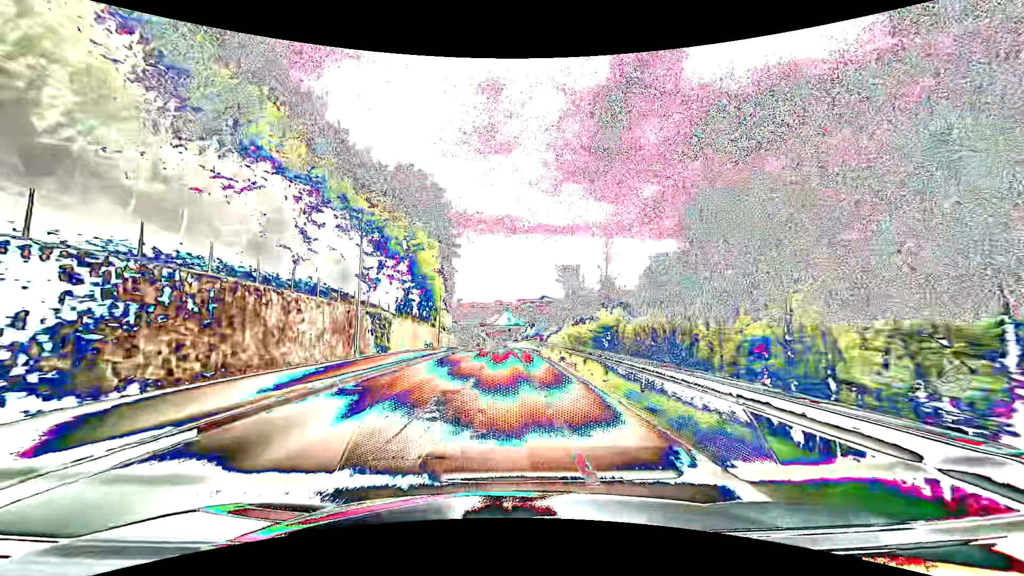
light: Day
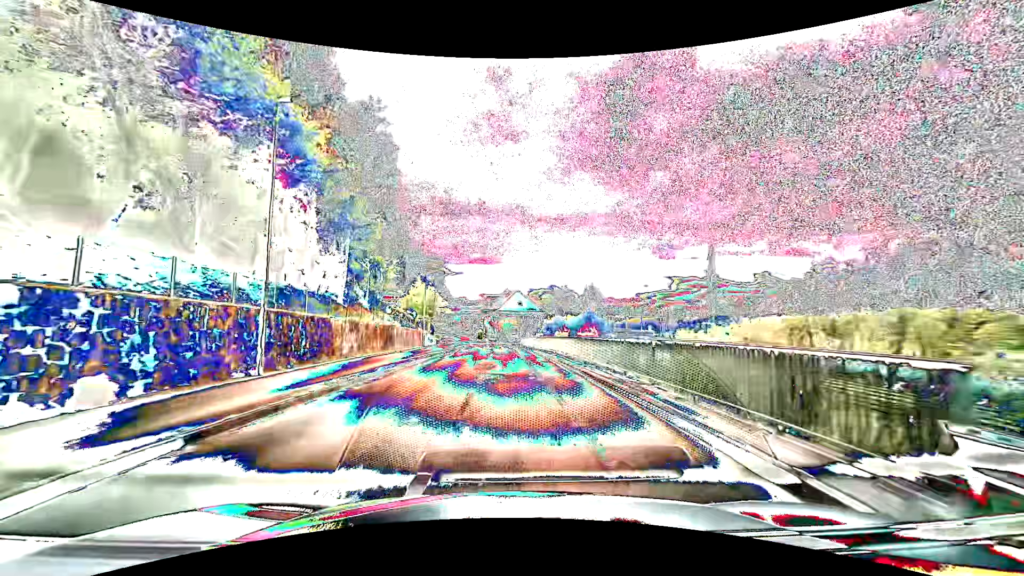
(-0.4, +39.6) m; -1°
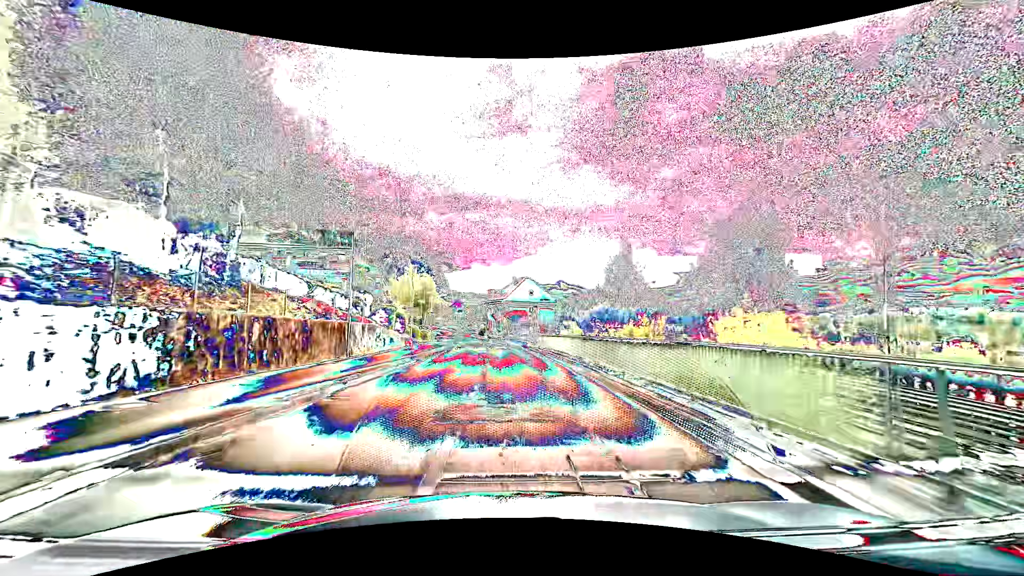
(0.0, +21.9) m; -1°
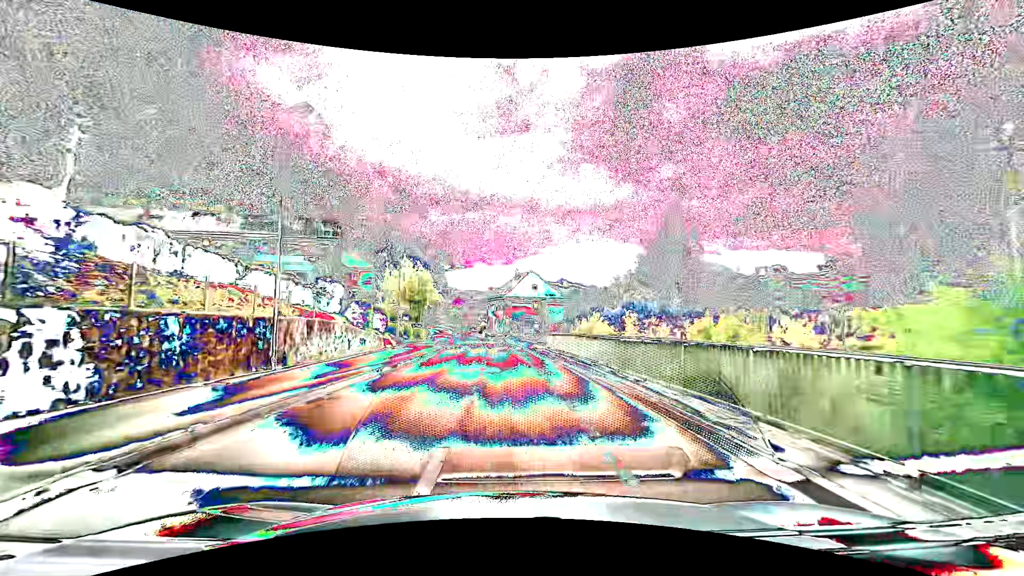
(0.0, +7.0) m; -1°
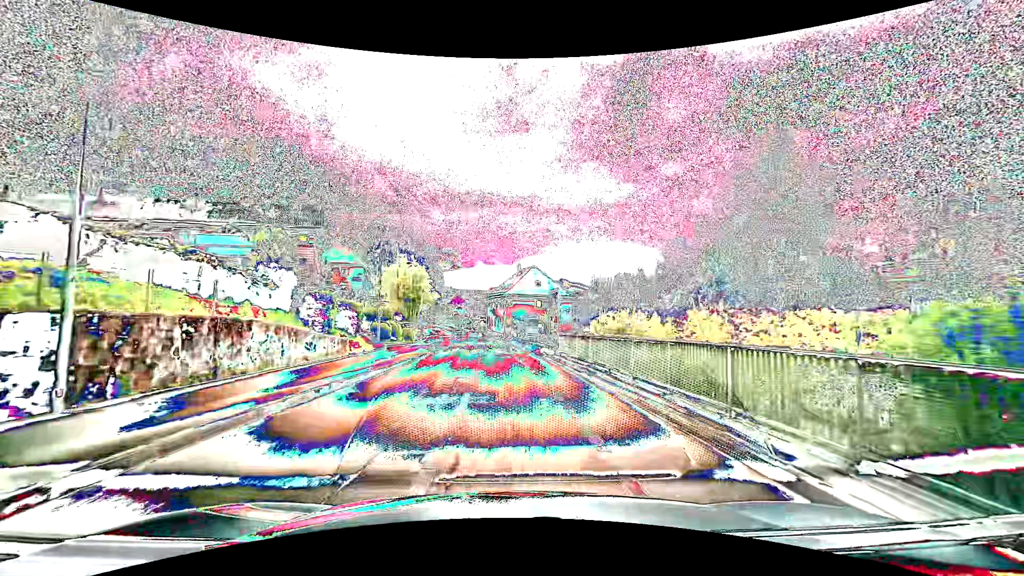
(+0.1, +6.9) m; 0°
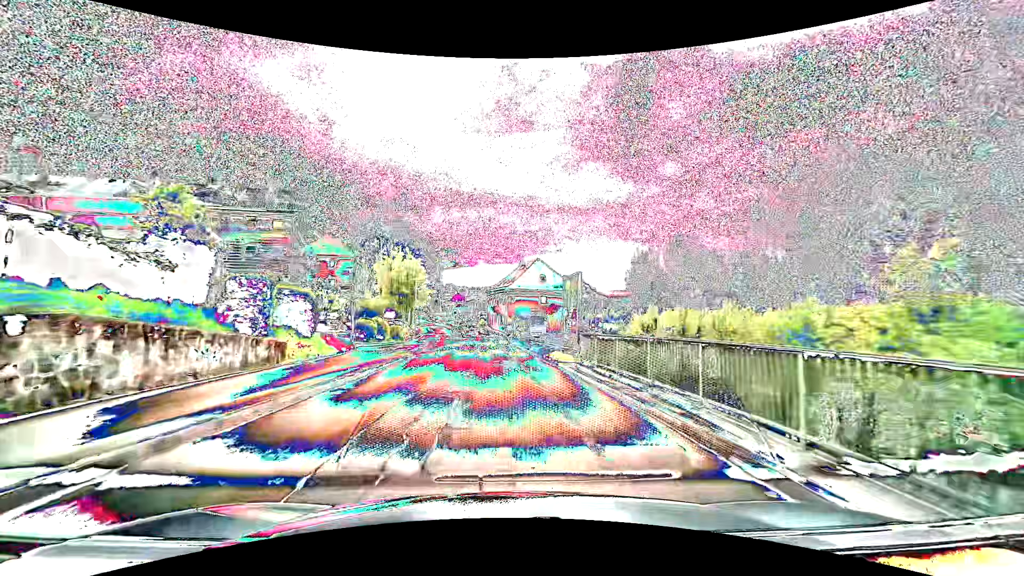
(0.0, +6.6) m; 0°
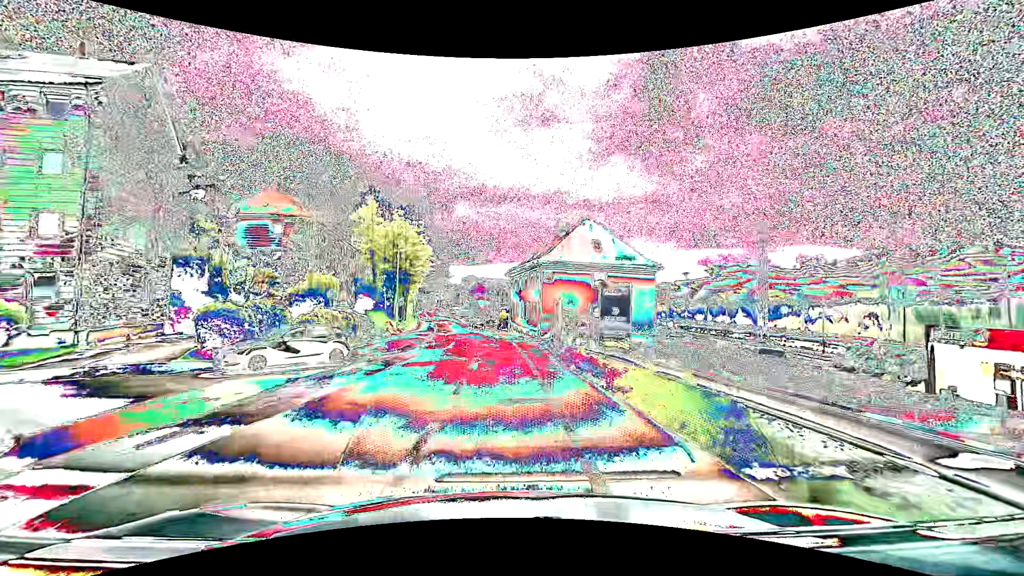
(-0.6, +26.8) m; -3°
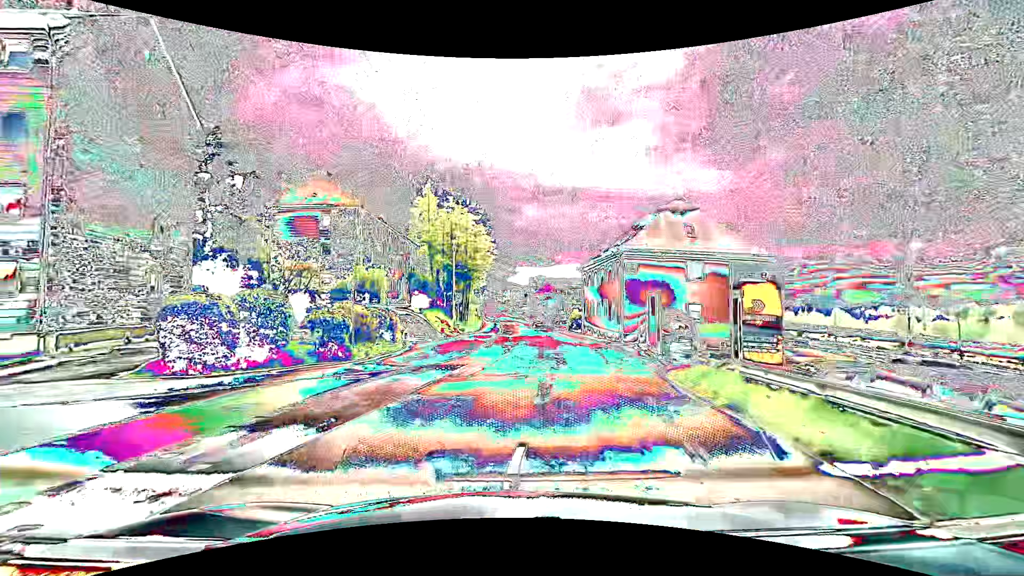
(-0.2, +7.0) m; -9°
